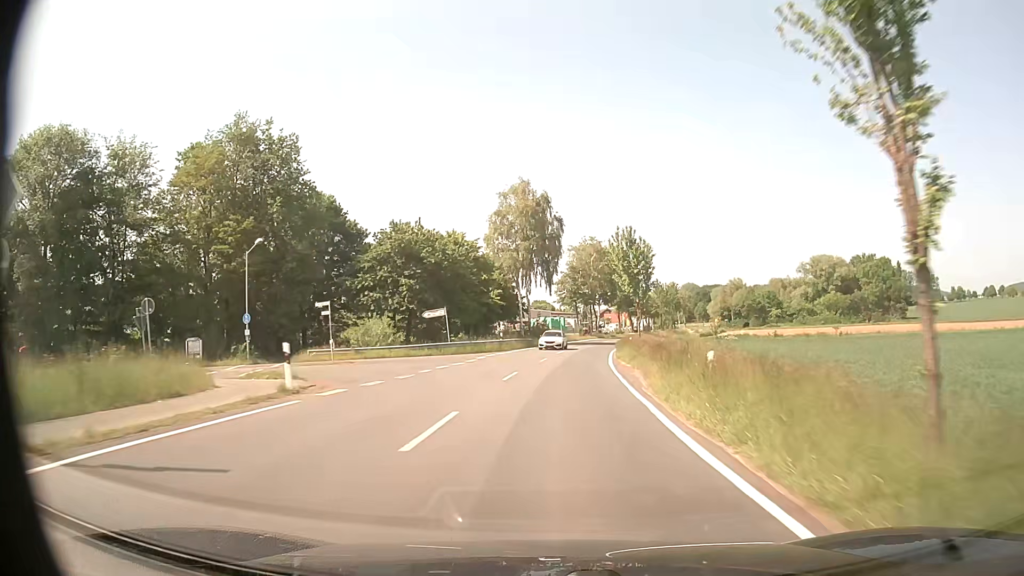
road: tertiary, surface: asphalt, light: Day
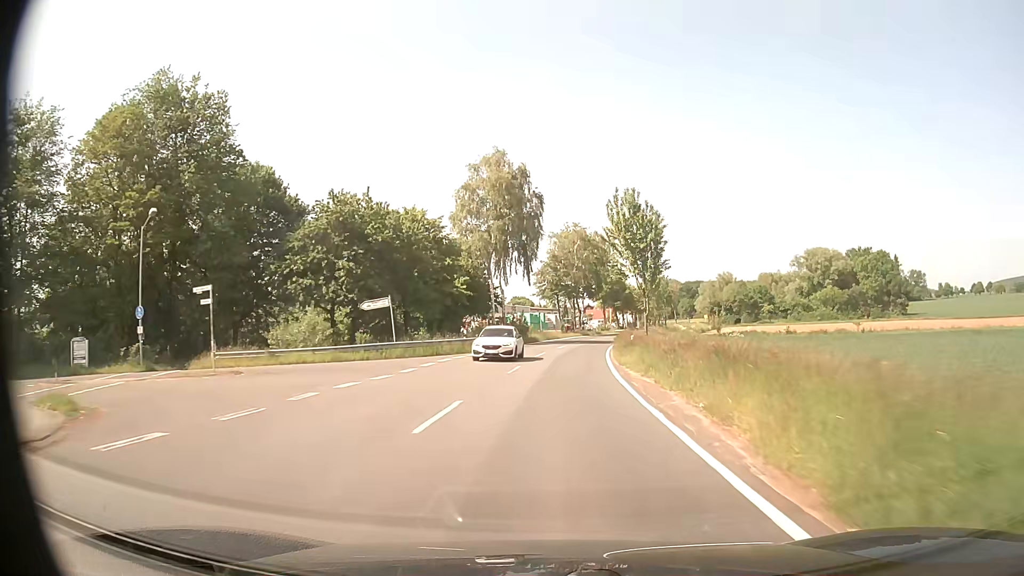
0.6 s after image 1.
(+0.2, +10.7) m; +2°
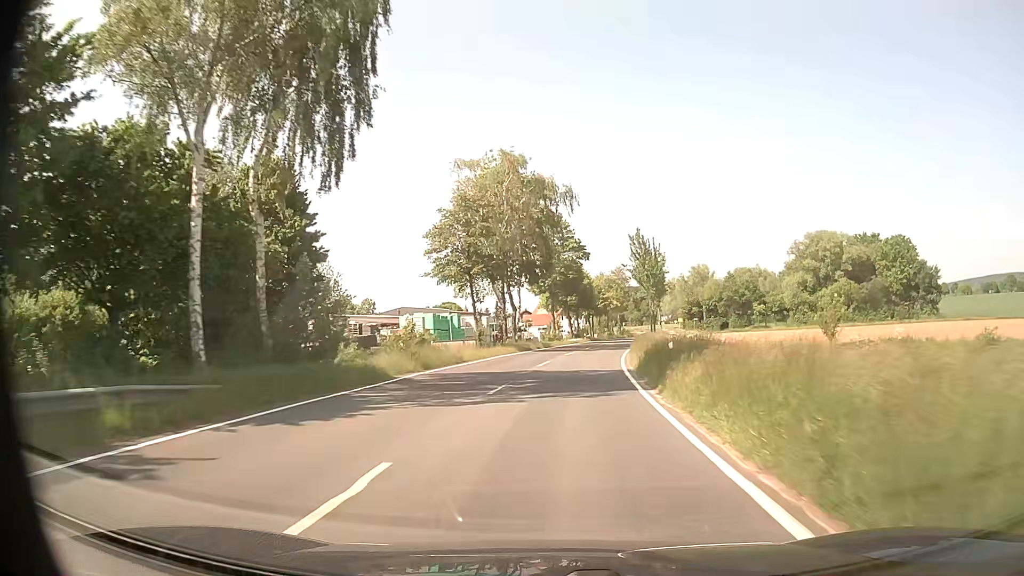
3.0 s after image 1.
(+2.1, +42.1) m; +5°
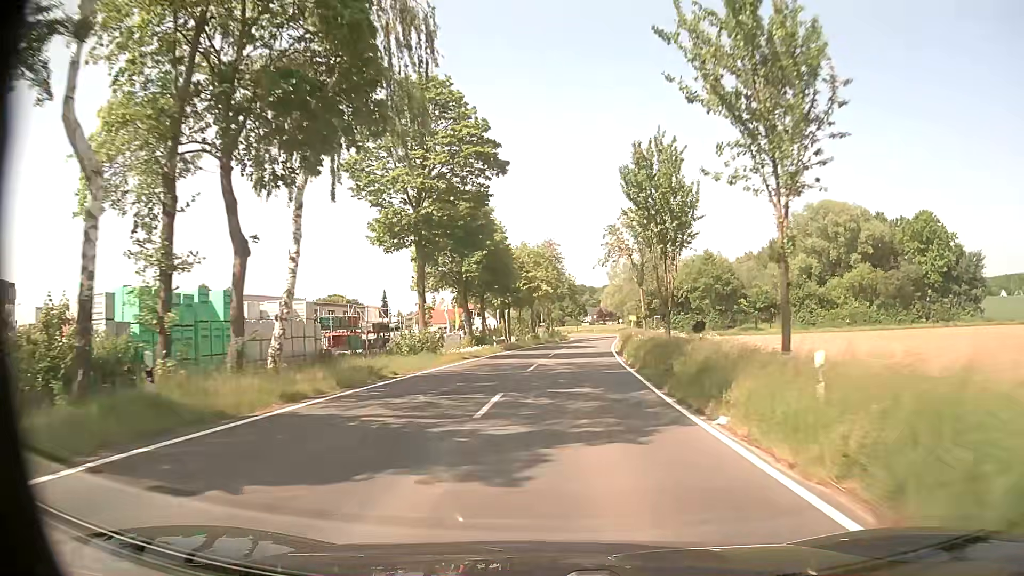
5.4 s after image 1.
(+2.3, +40.4) m; +7°
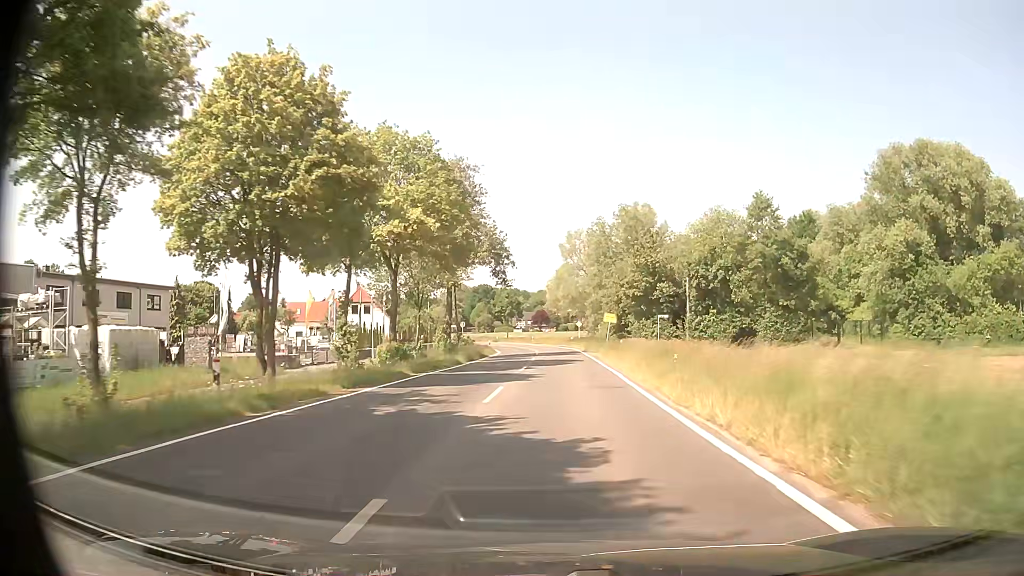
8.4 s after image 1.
(+1.9, +44.9) m; +5°
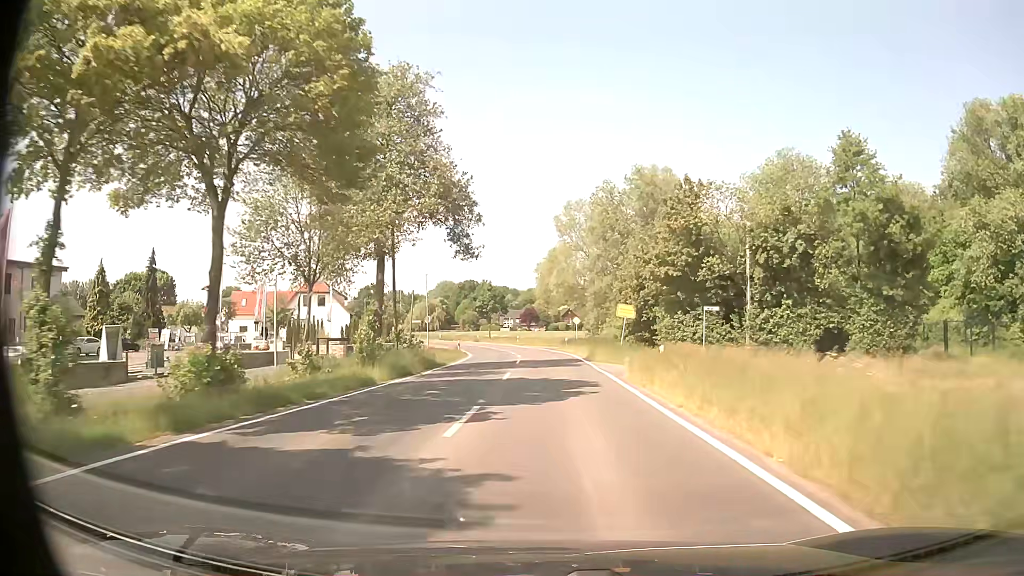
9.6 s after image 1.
(+0.2, +16.6) m; +1°
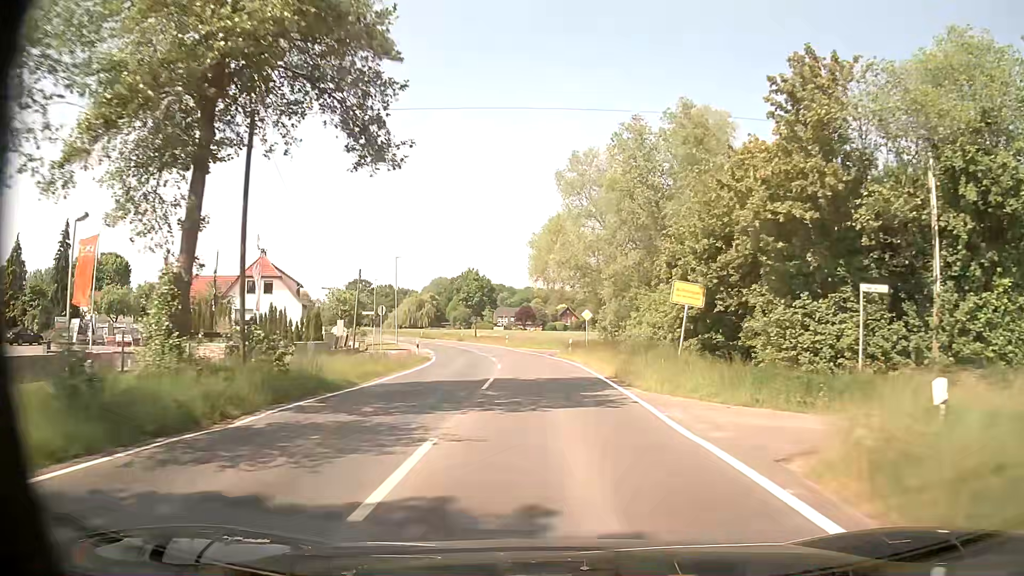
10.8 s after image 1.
(+0.1, +16.2) m; 0°
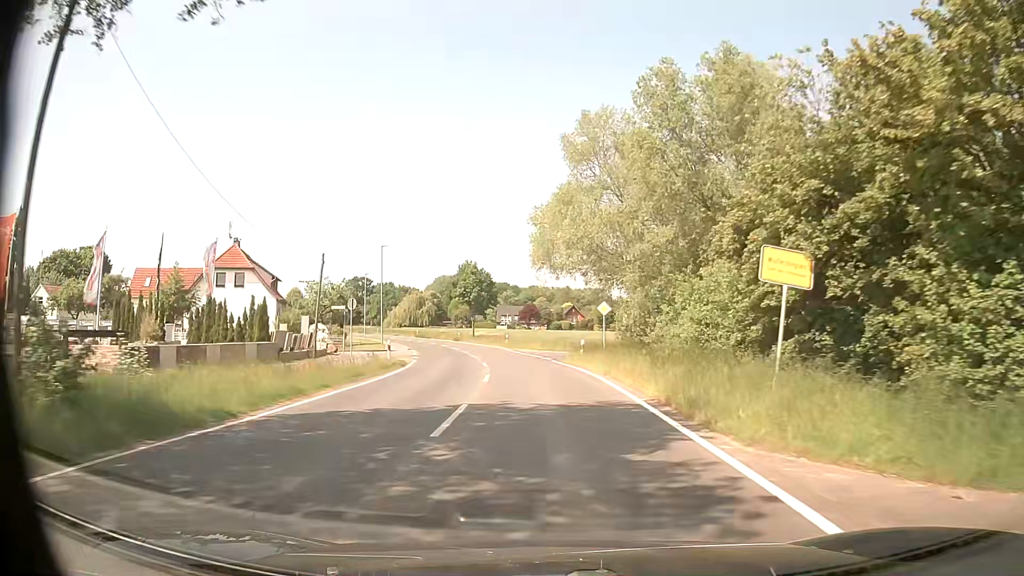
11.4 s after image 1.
(+0.1, +8.0) m; +1°
(0, +10) (-1, +20) (-2, +30) (-3, +40) (-5, +50) (-7, +59) (-10, +69) (-13, +79) (-16, +88) (-20, +97) m
